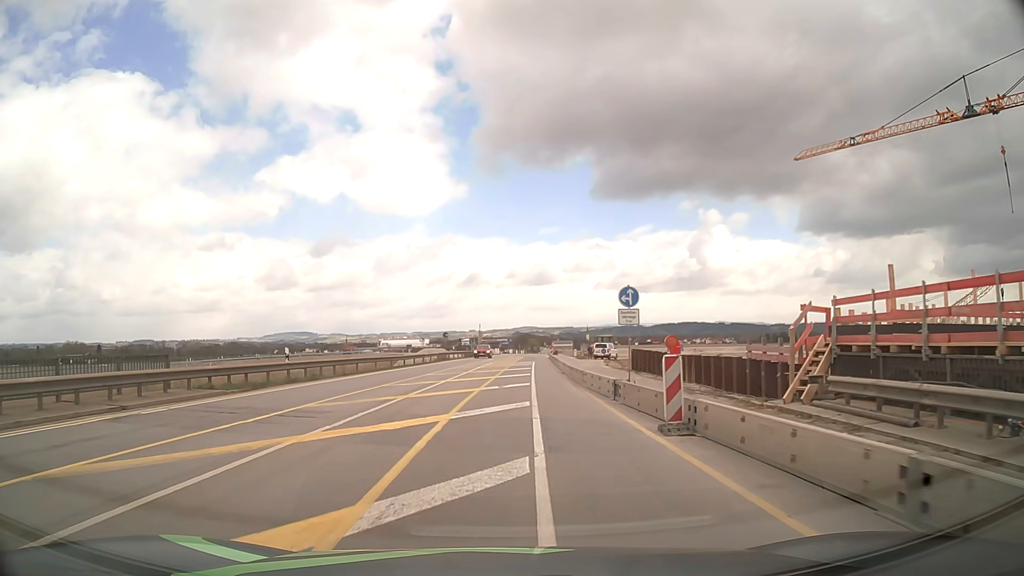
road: motorway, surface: asphalt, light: Day
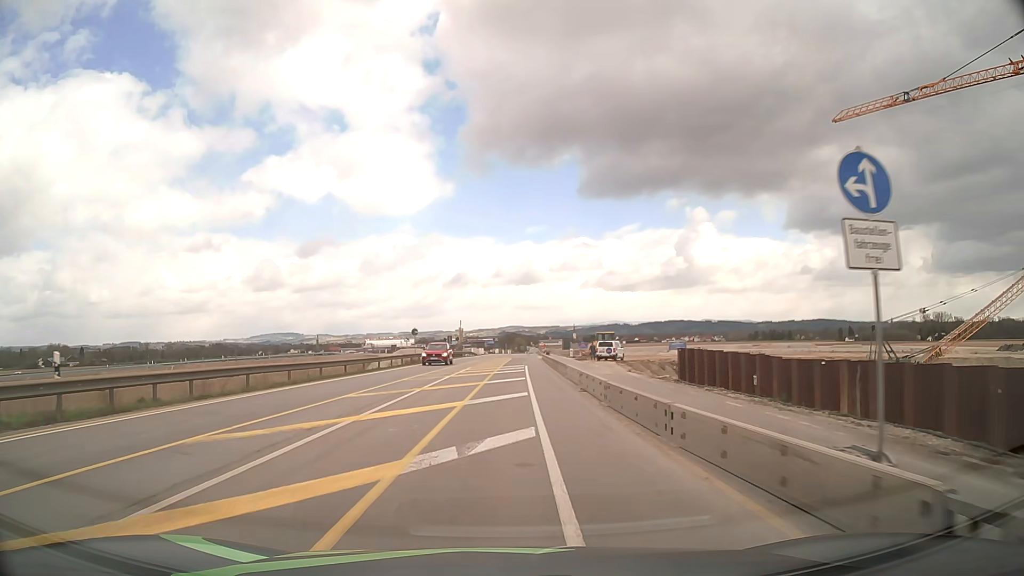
(+0.1, +13.8) m; +1°
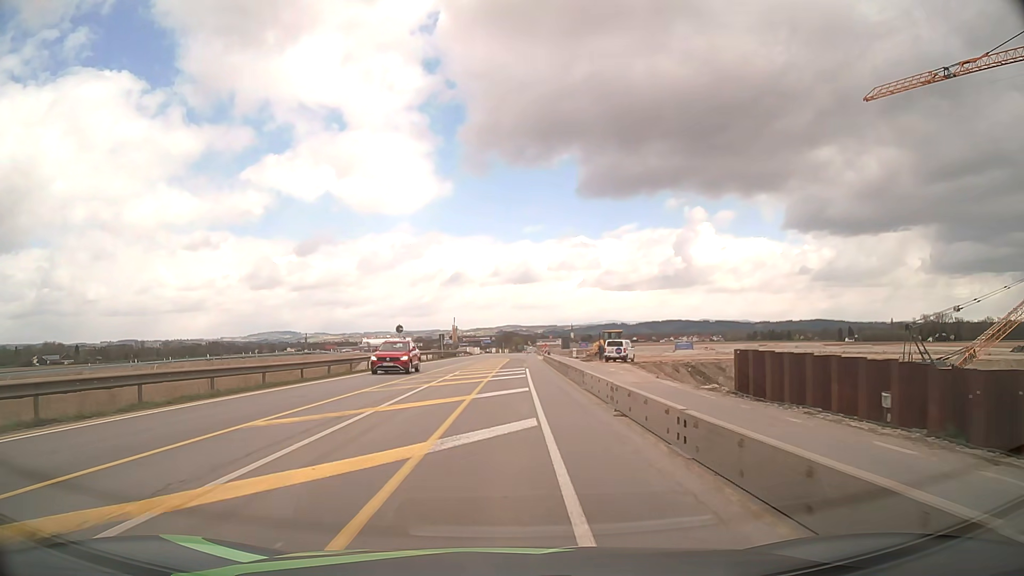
(0.0, +6.9) m; 0°
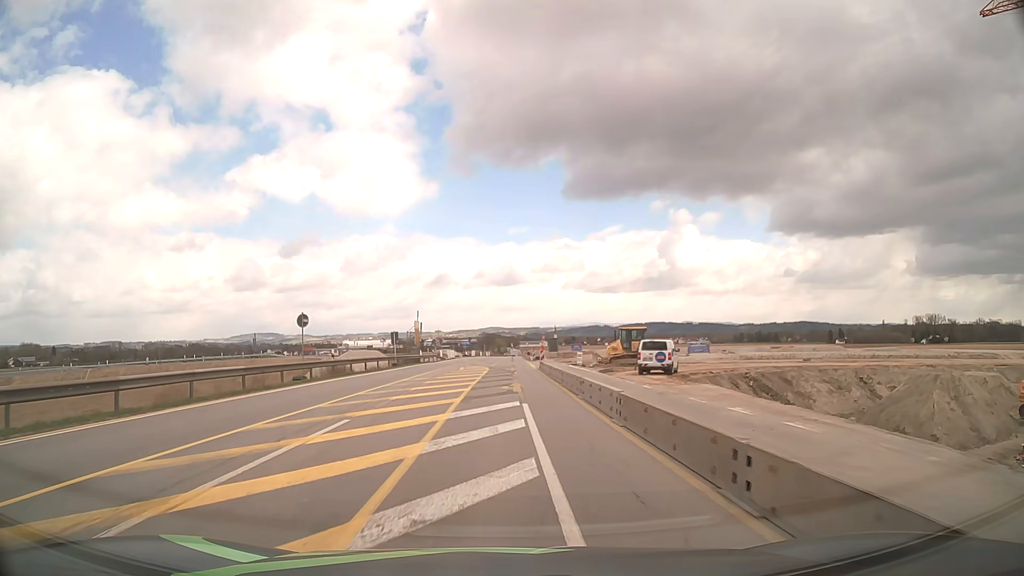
(+0.3, +20.9) m; +2°
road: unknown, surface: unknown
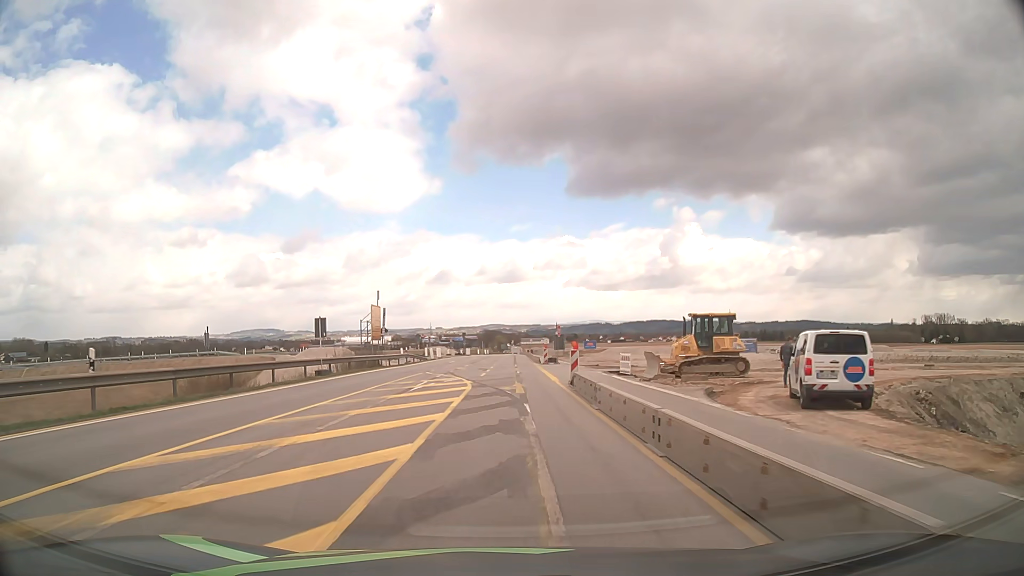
(0.0, +21.0) m; 0°
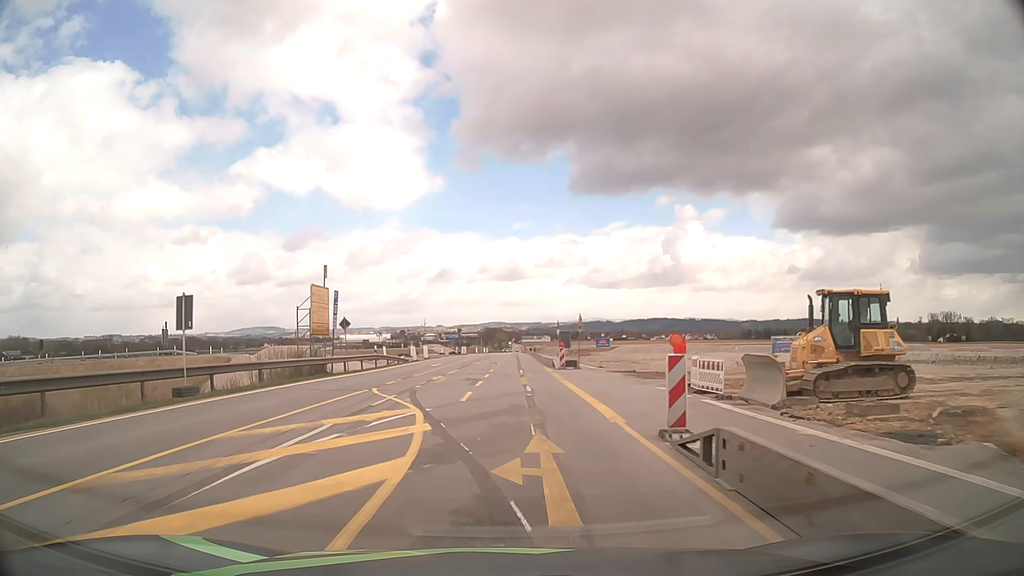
(-0.1, +14.0) m; 0°
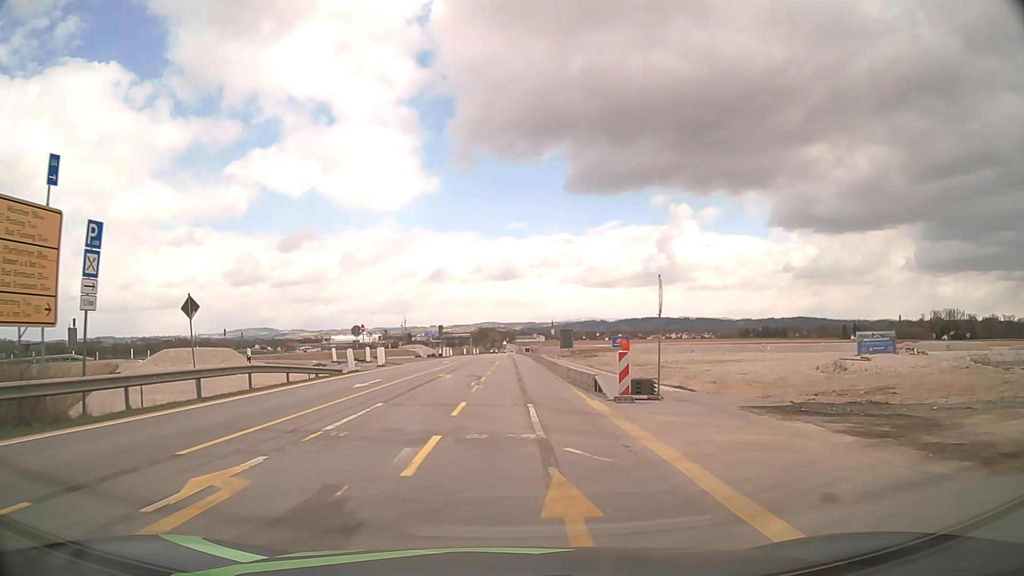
(+0.1, +20.8) m; +1°
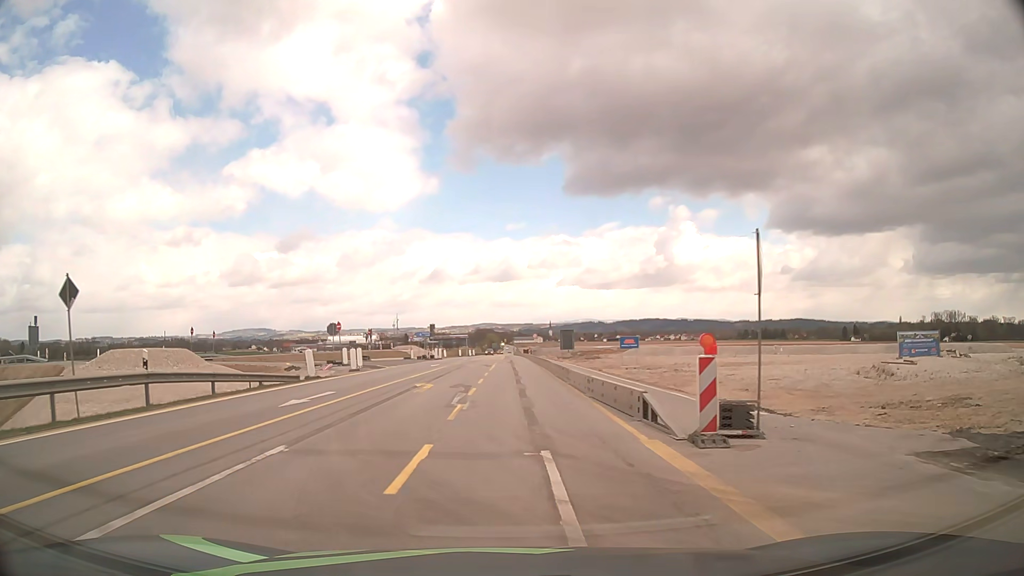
(0.0, +7.0) m; +1°
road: motorway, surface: asphalt
(0, +10) (0, +20) (0, +30) (0, +40) (0, +50) (0, +60) (-1, +70) (-1, +80) (-1, +90) (-1, +100) m
